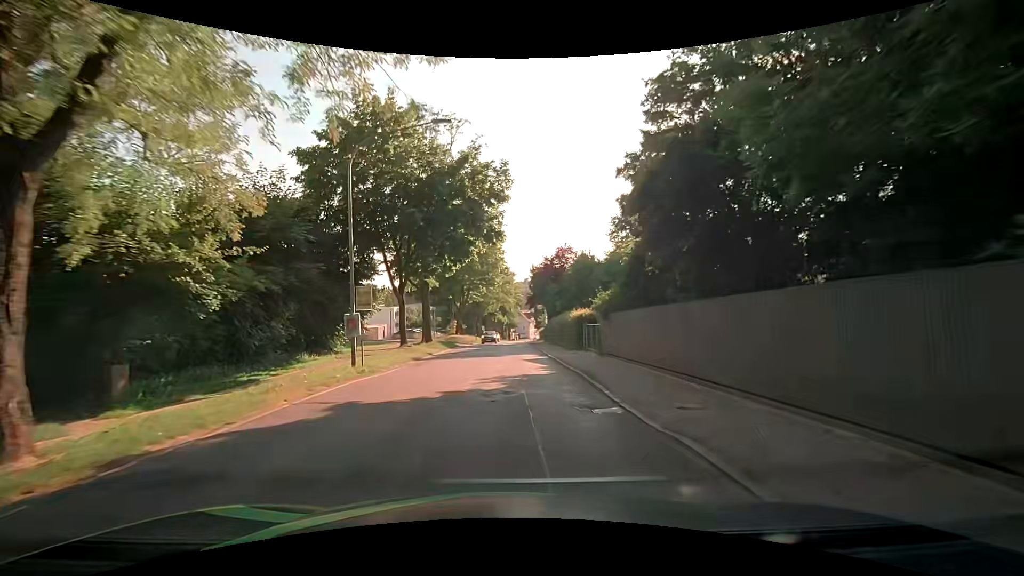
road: secondary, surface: asphalt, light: Day
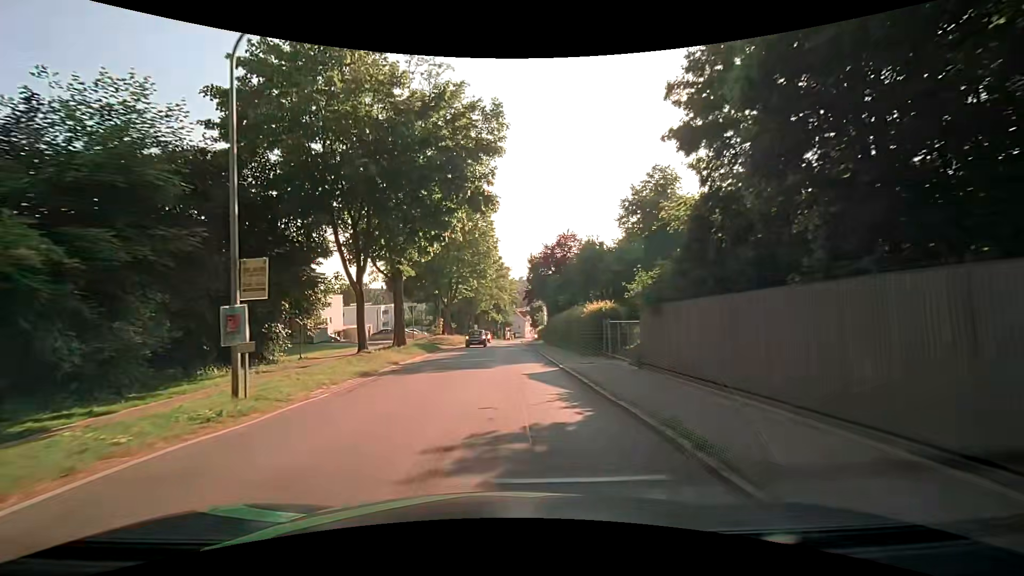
(0.0, +7.6) m; 0°
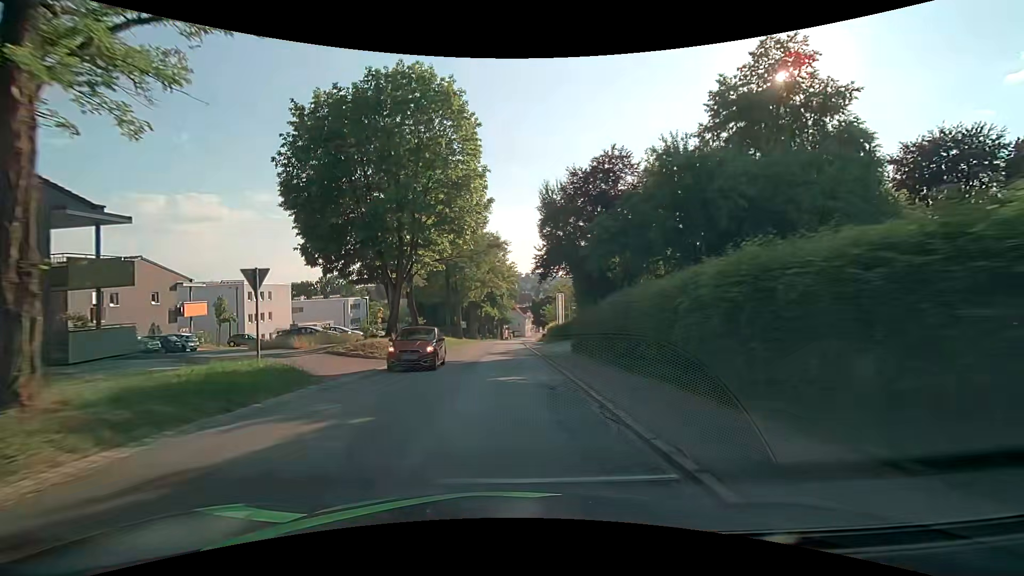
(+0.4, +22.8) m; +1°
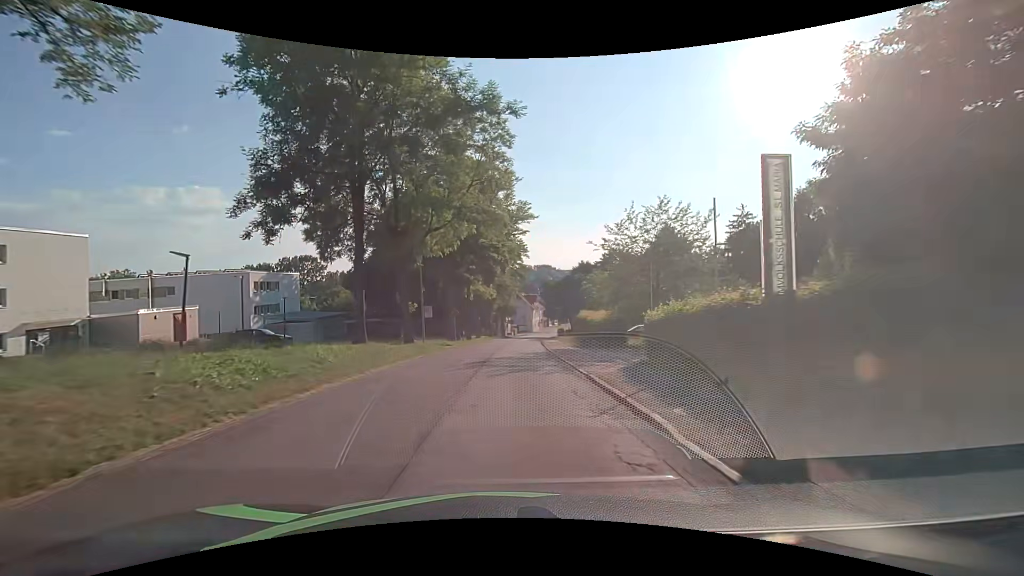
(-0.7, +38.1) m; -1°
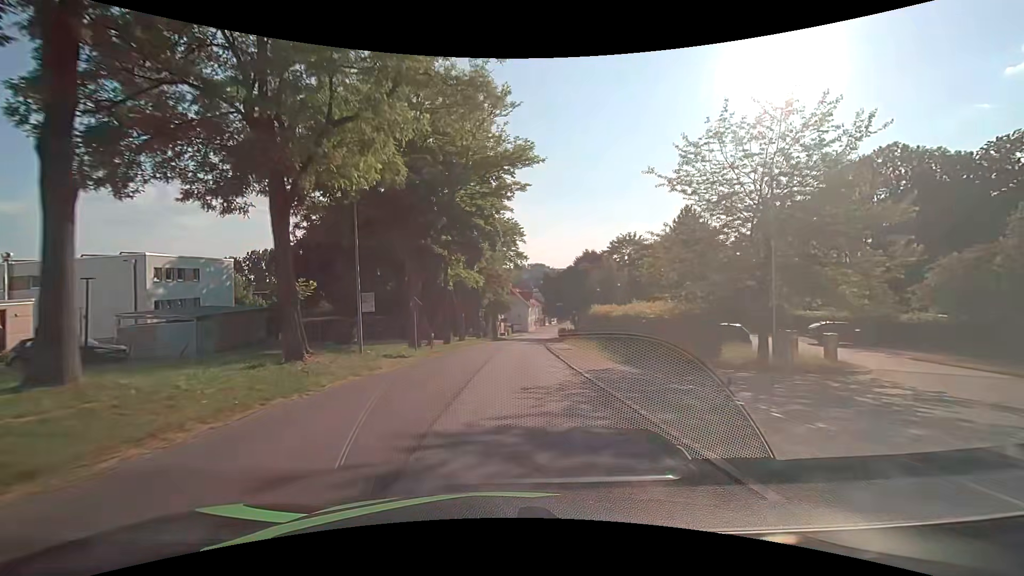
(+0.1, +15.3) m; +1°
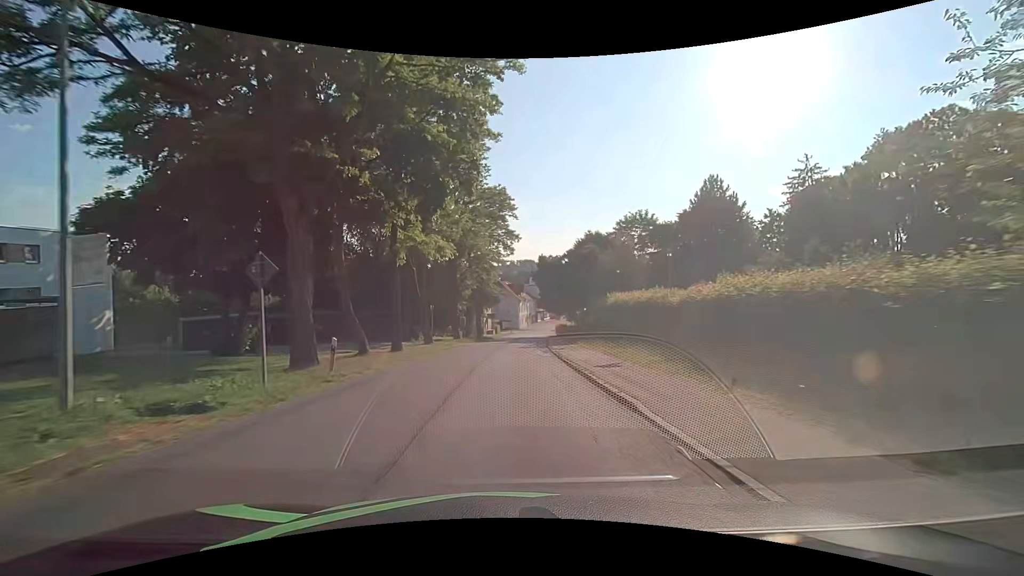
(+0.2, +15.4) m; +2°
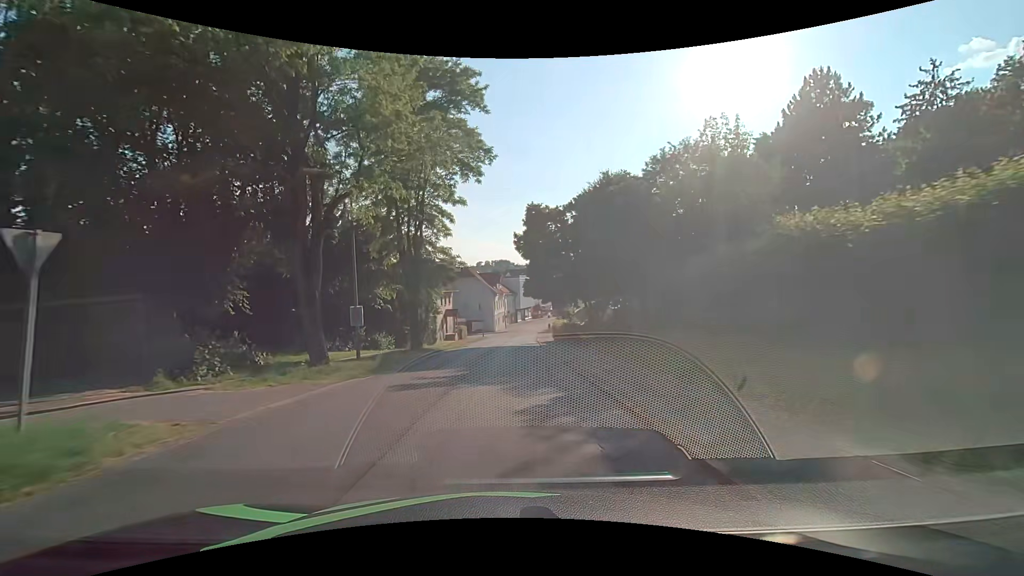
(+0.6, +30.6) m; +3°
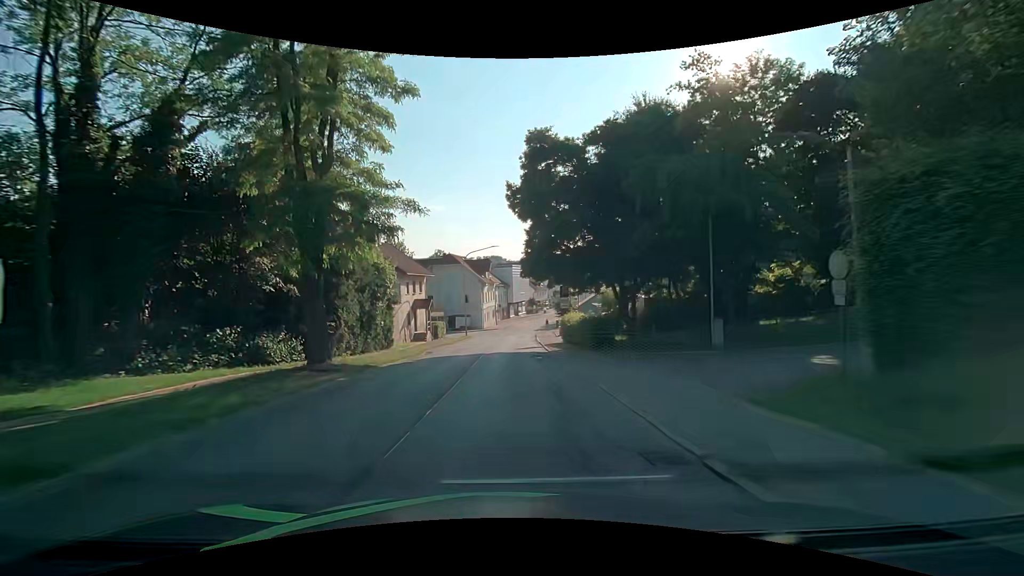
(+0.1, +15.2) m; +1°
(0, +10) (0, +20) (0, +30) (0, +40) (+1, +50) (+1, +60) (+2, +70) (+3, +80) (+5, +90) (+6, +100) m
